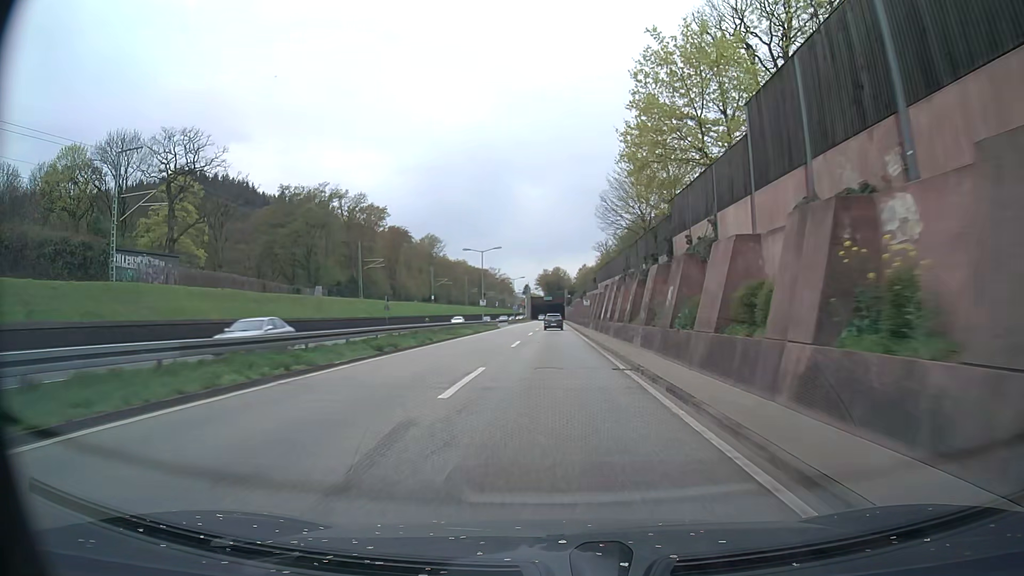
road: trunk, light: Day
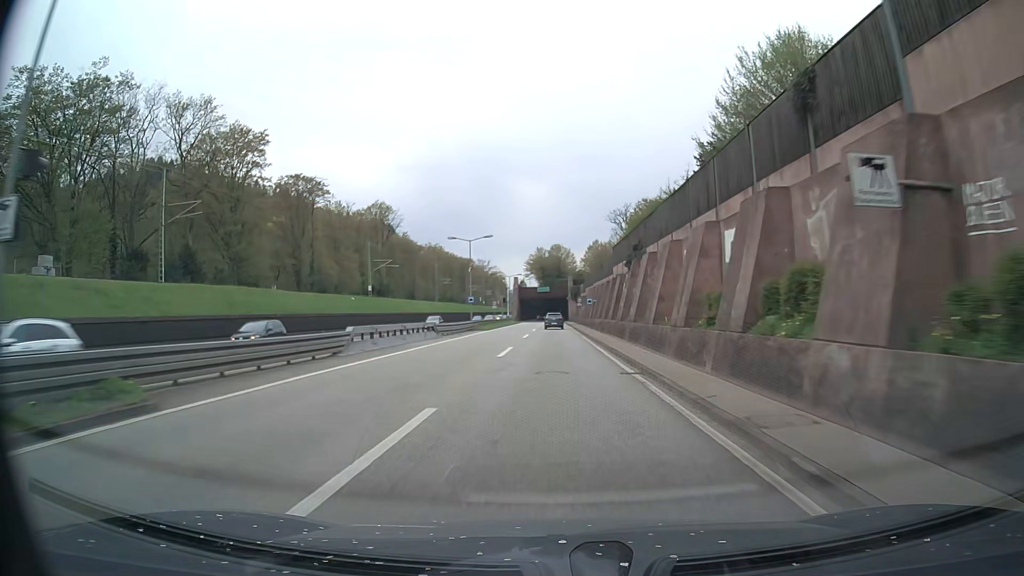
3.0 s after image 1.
(0.0, +61.6) m; 0°
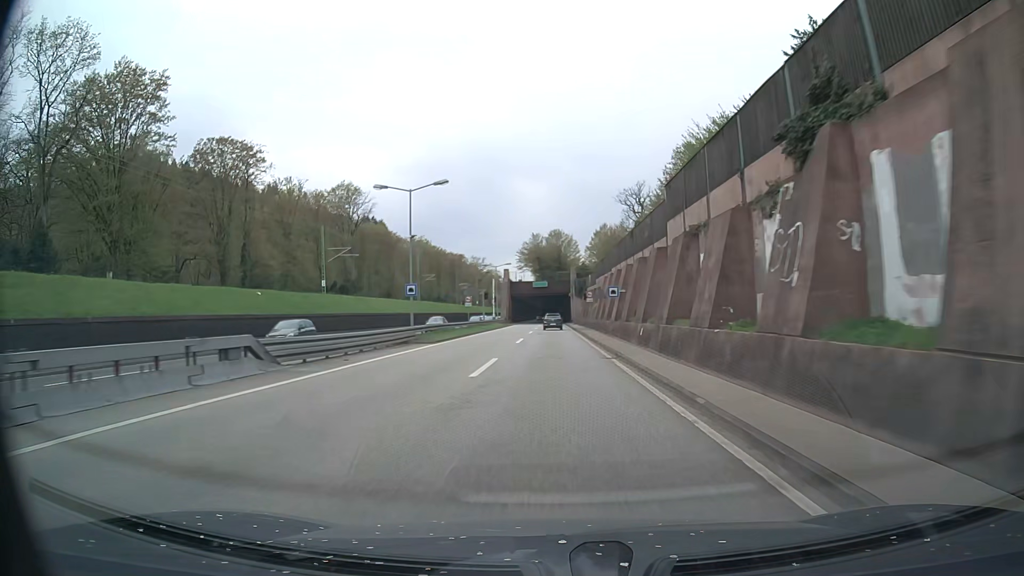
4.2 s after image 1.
(0.0, +24.7) m; 0°
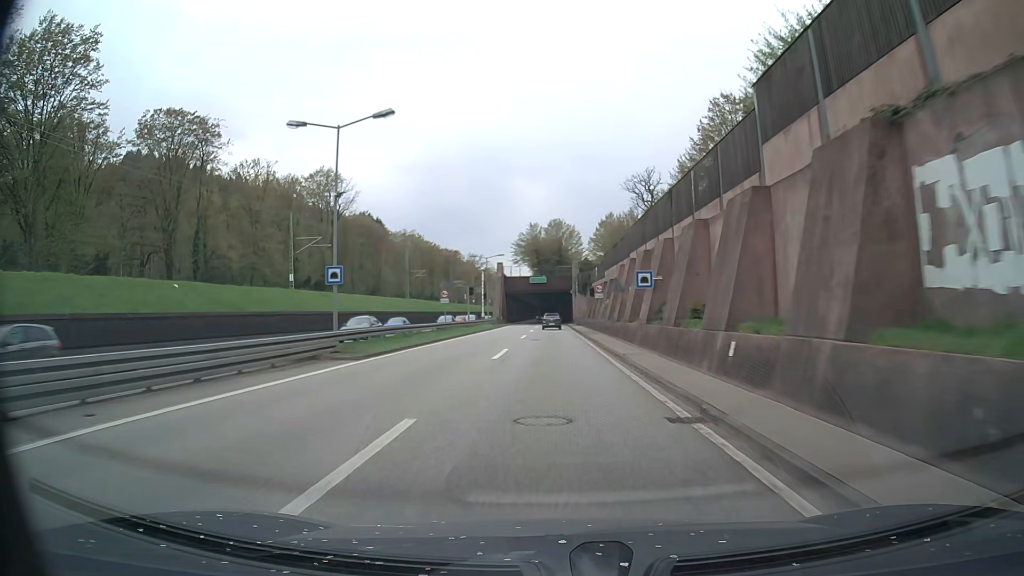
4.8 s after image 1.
(0.0, +12.3) m; 0°
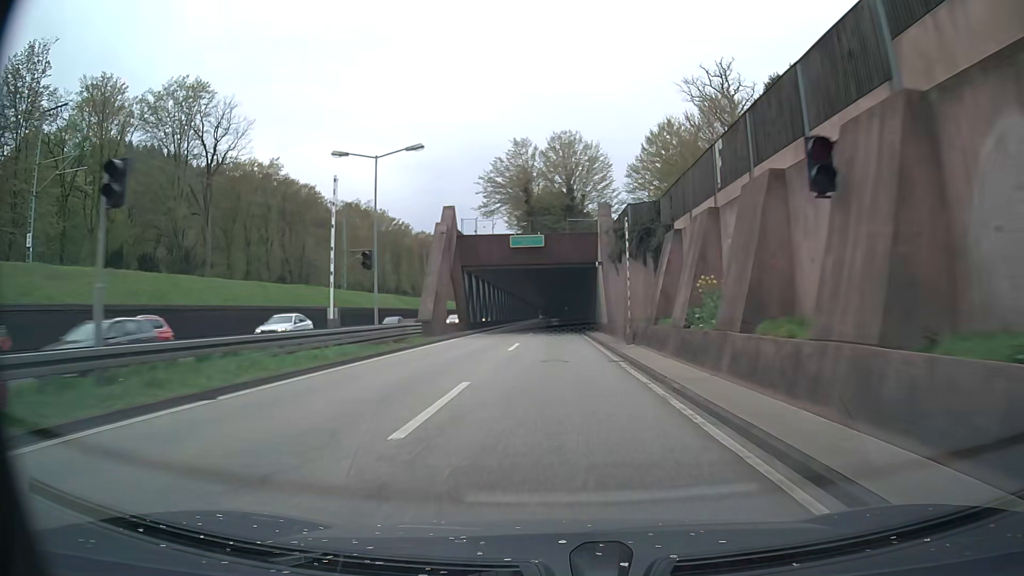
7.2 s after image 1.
(0.0, +49.4) m; 0°
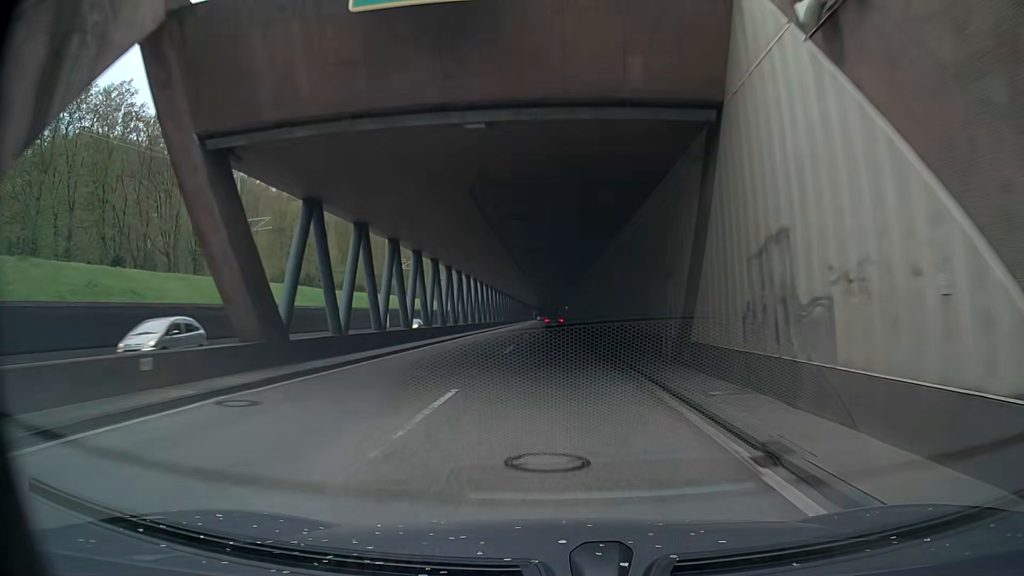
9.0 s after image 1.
(+0.1, +37.0) m; 0°
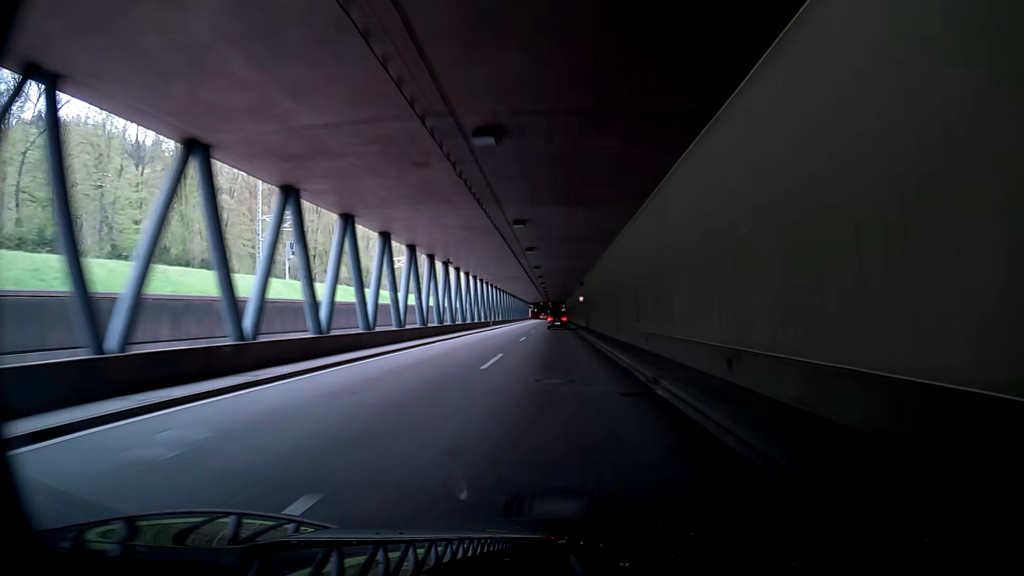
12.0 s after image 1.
(-0.7, +61.7) m; -2°
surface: asphalt
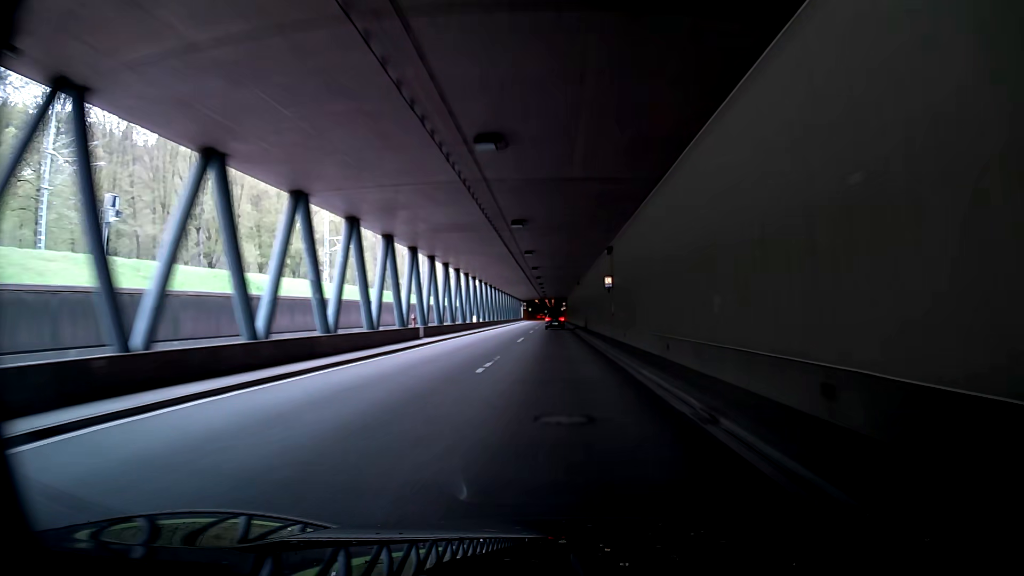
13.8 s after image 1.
(-0.2, +37.0) m; 0°
